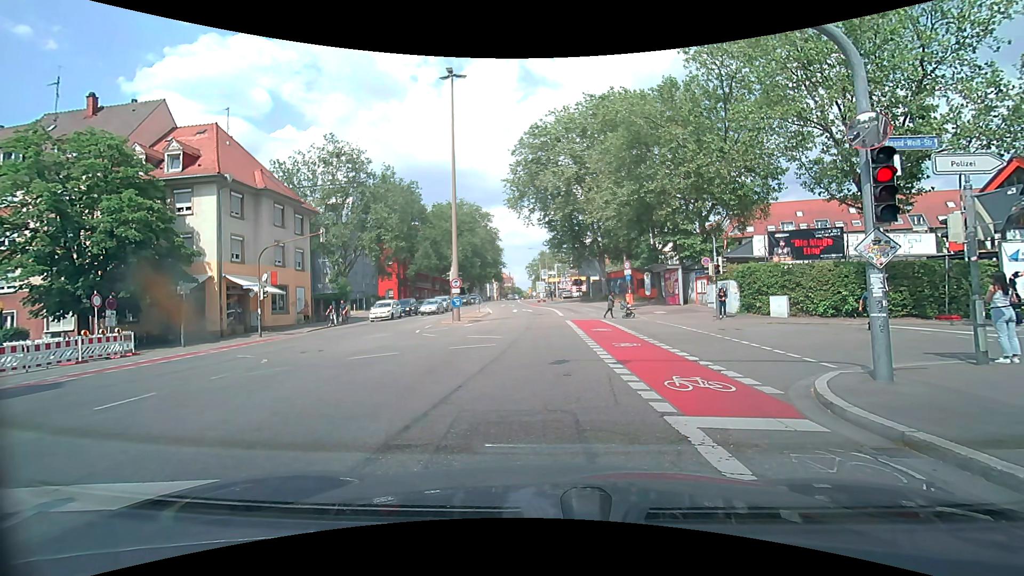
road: secondary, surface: asphalt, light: Day
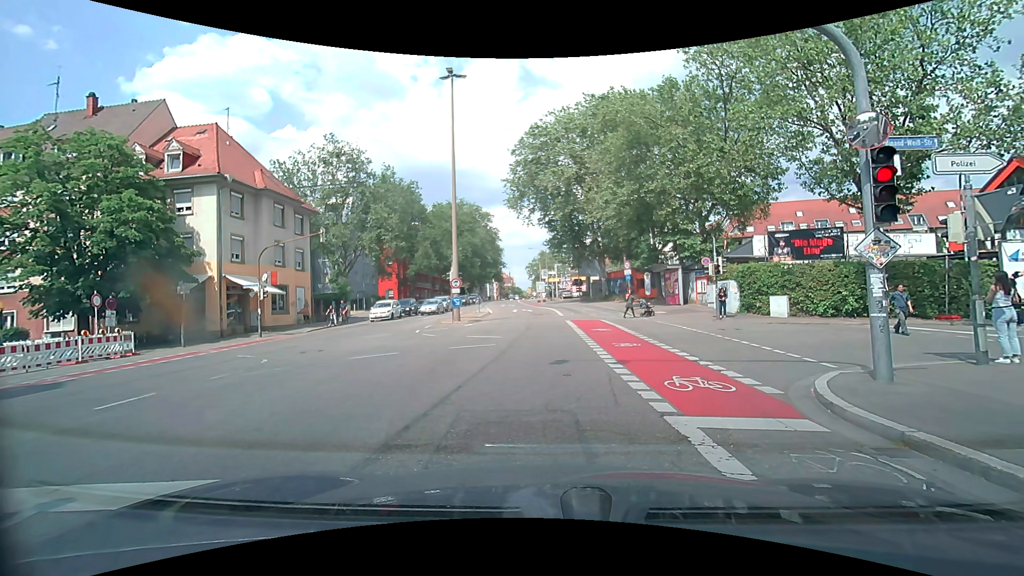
(0.0, 0.0) m; 0°
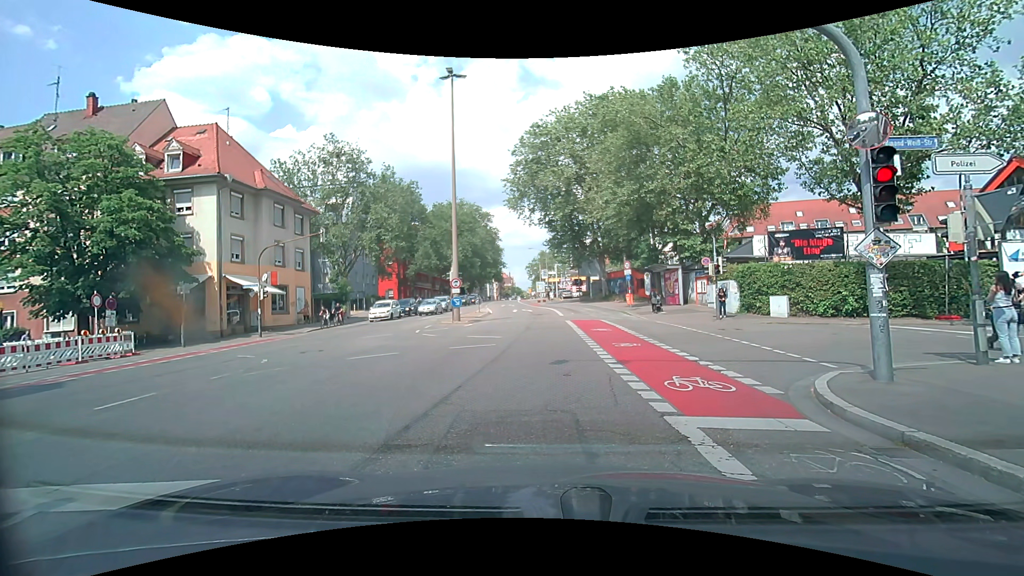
(0.0, 0.0) m; 0°
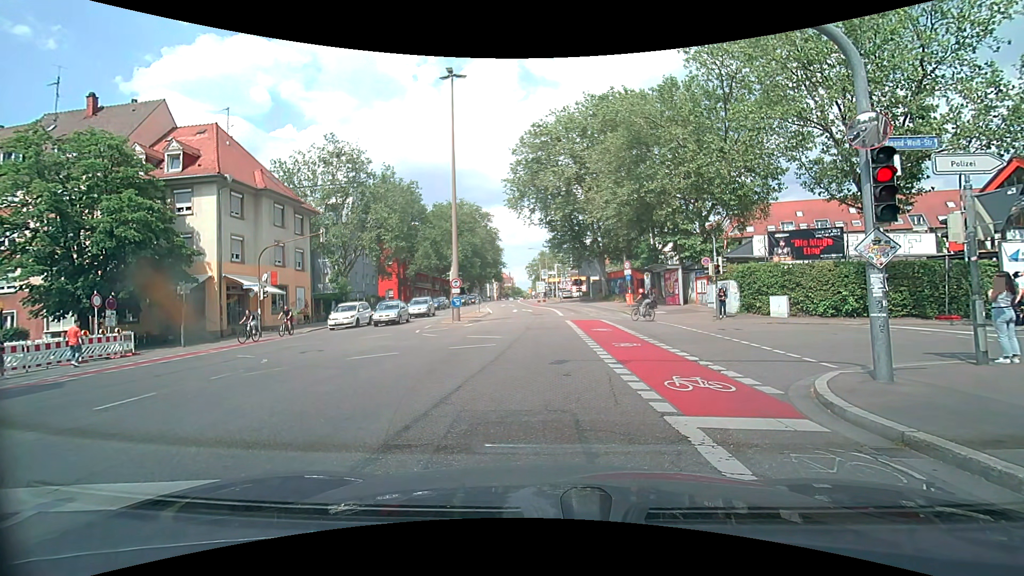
(0.0, 0.0) m; 0°
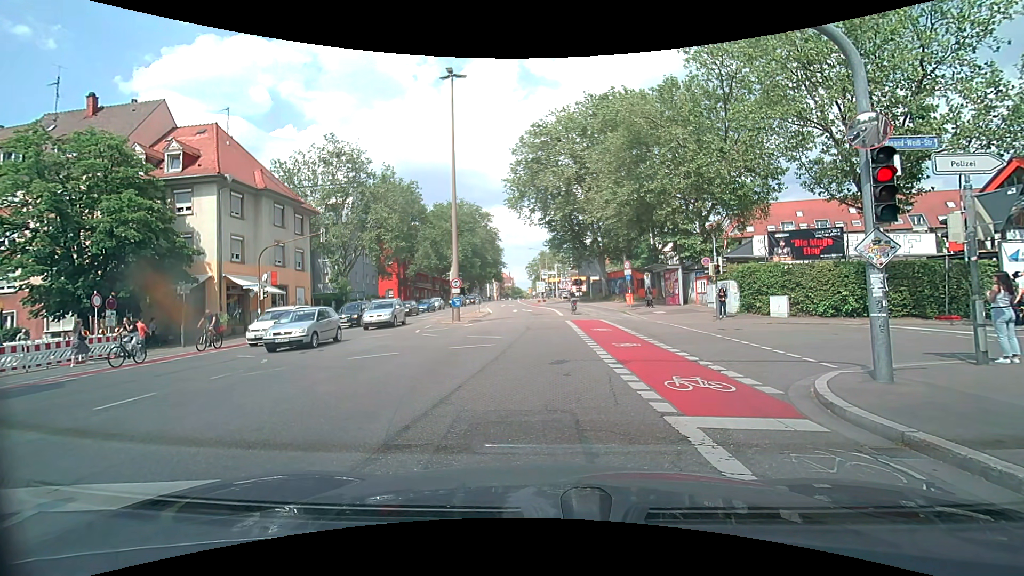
(0.0, 0.0) m; 0°
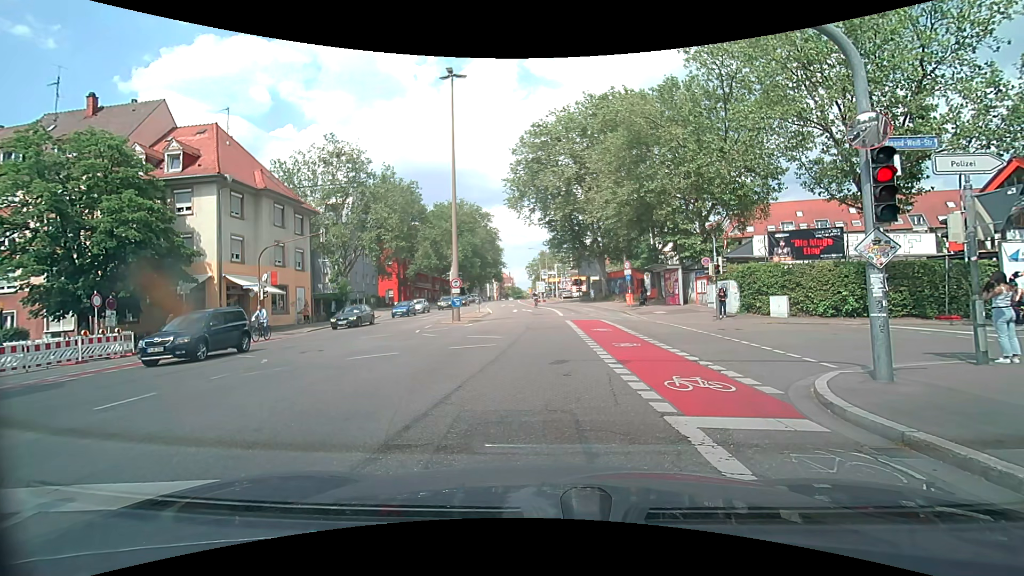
(0.0, 0.0) m; 0°
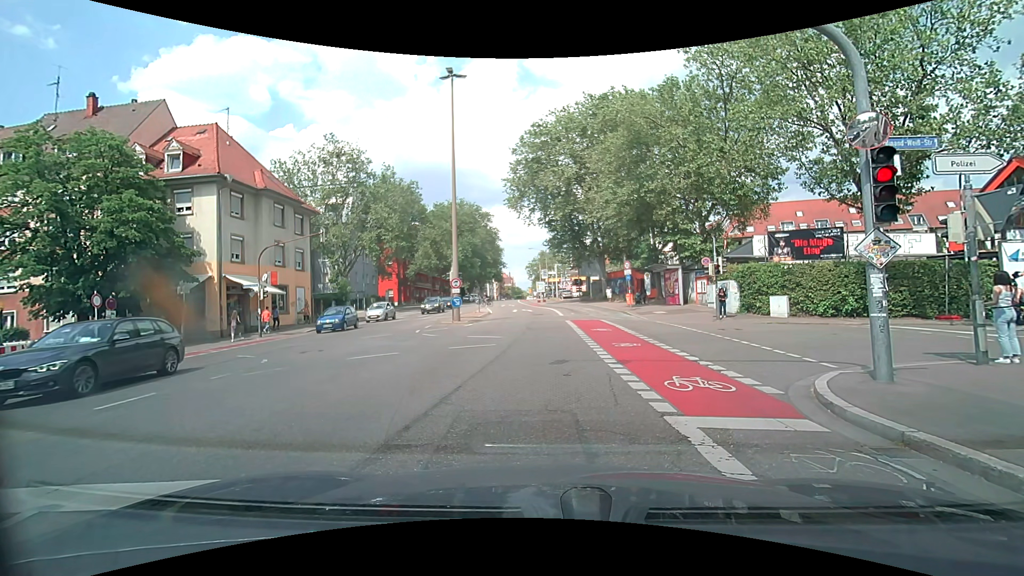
(0.0, 0.0) m; 0°
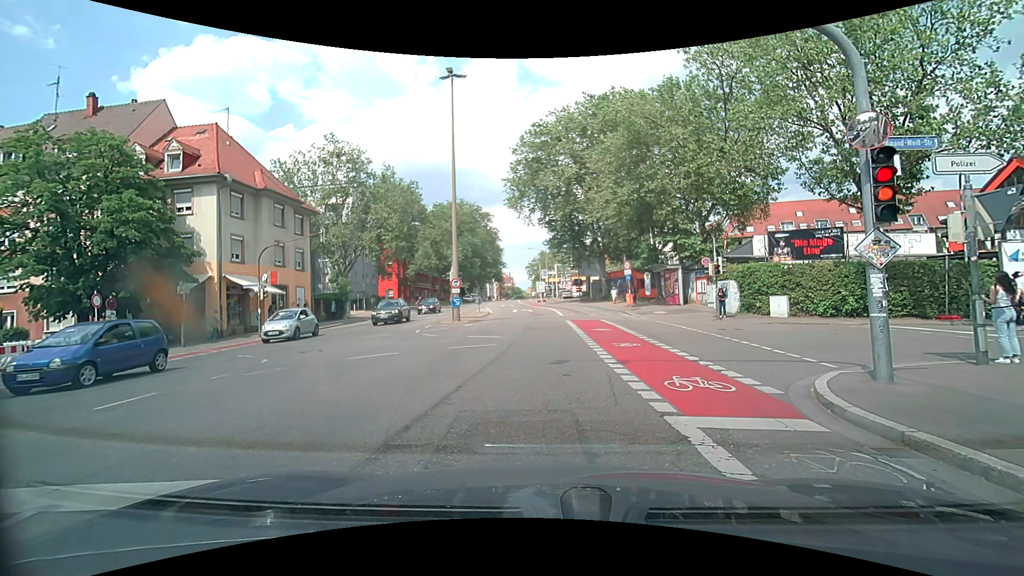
(0.0, 0.0) m; 0°
(0, +10) (0, +20) (+1, +30) (0, +40) (0, +50) (-1, +60) (-2, +70) (-3, +80) (-4, +90) (-4, +100) m
